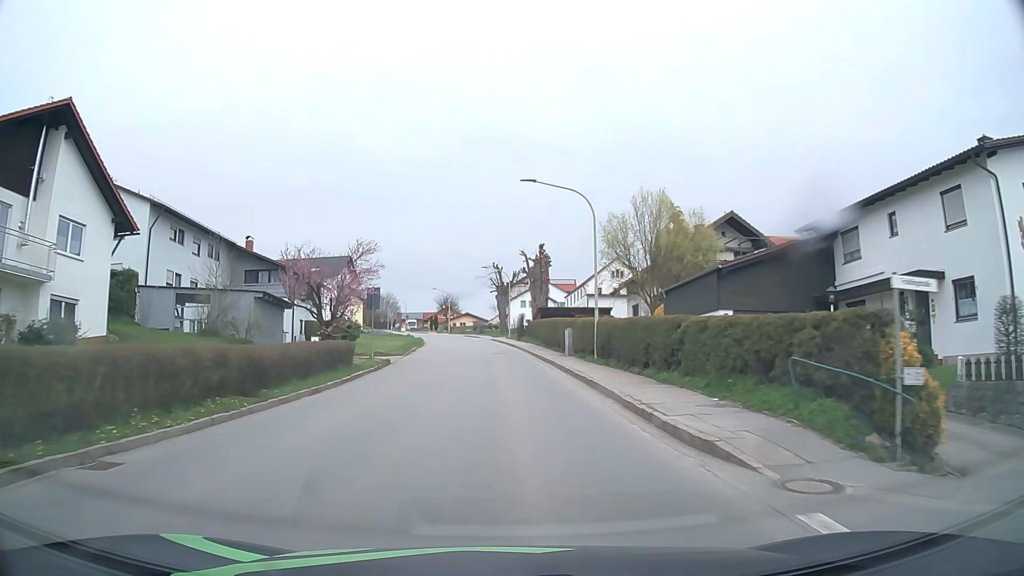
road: tertiary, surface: asphalt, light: Day
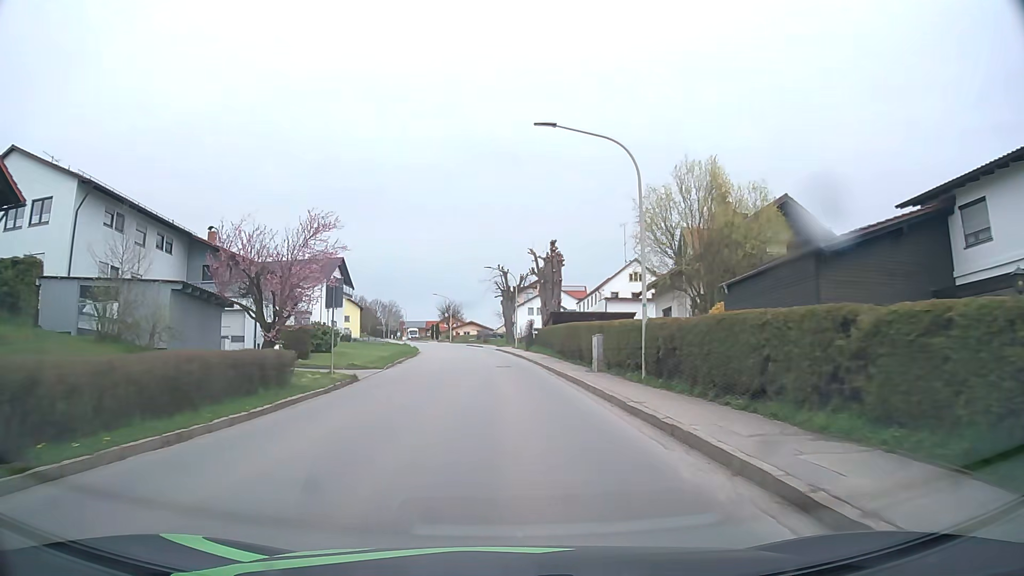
(0.0, +8.2) m; 0°
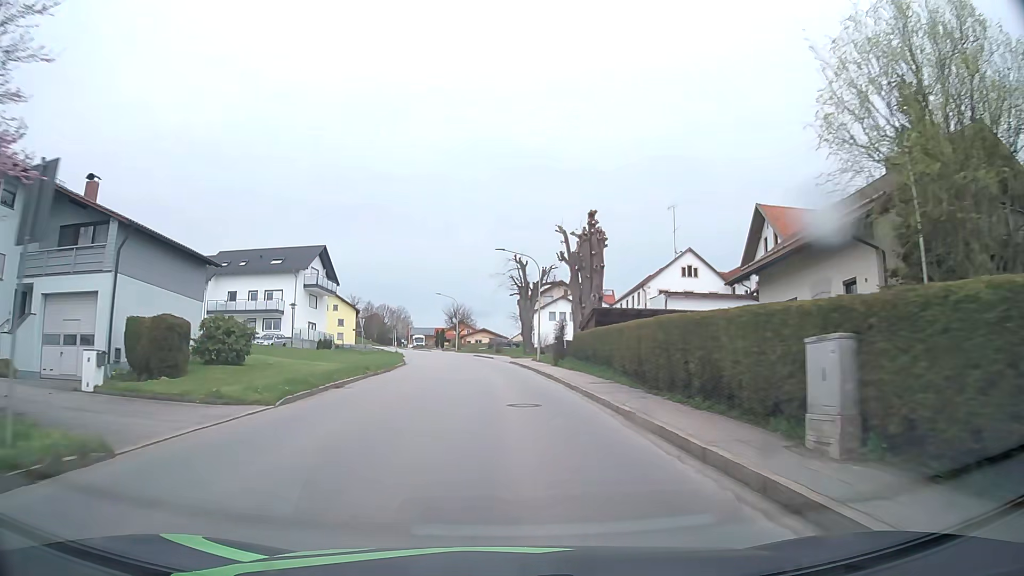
(-0.2, +16.5) m; -1°
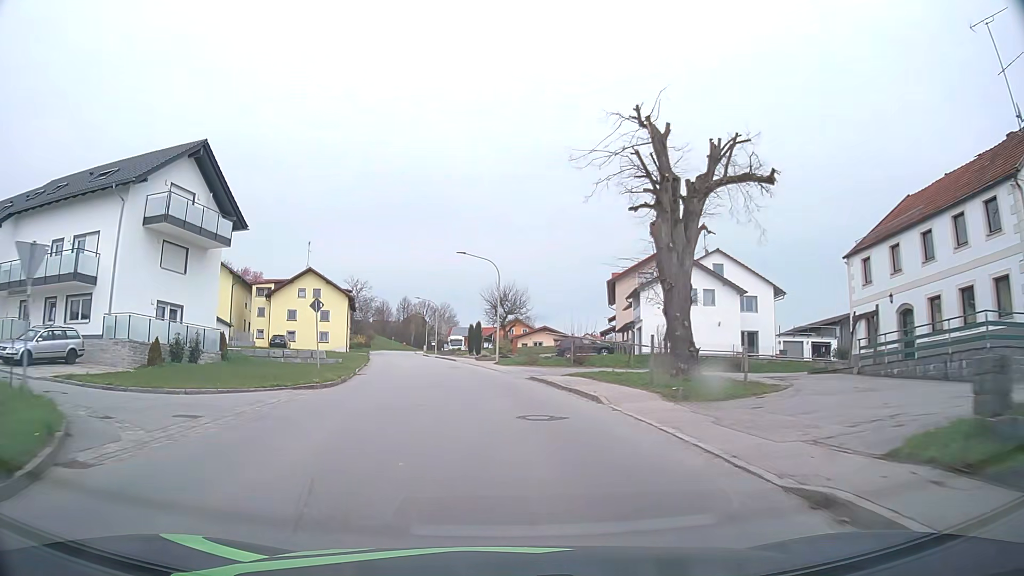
(-1.8, +41.2) m; -5°
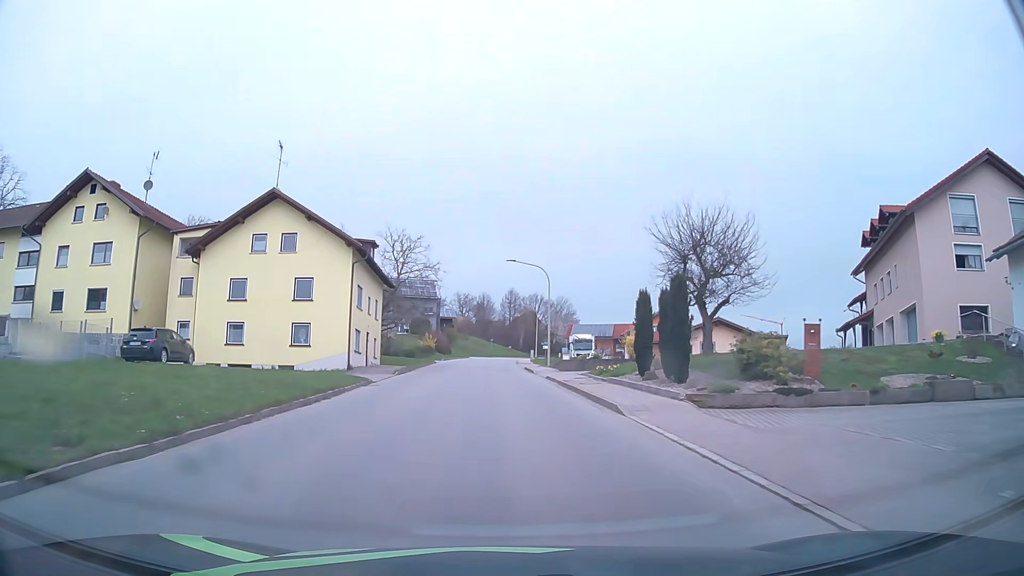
(-3.6, +41.1) m; -10°
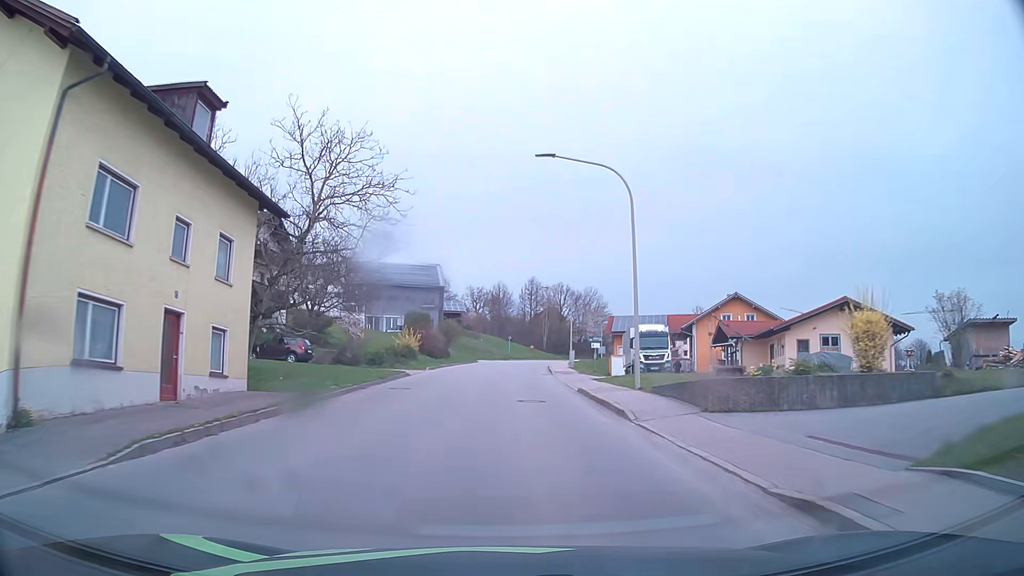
(-0.3, +25.7) m; -2°
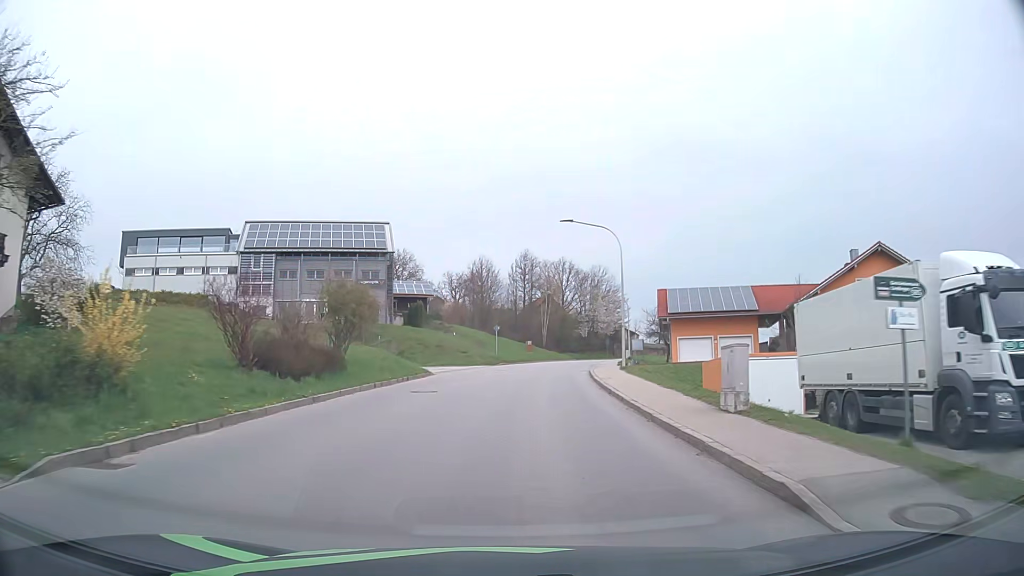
(+0.2, +33.5) m; +1°
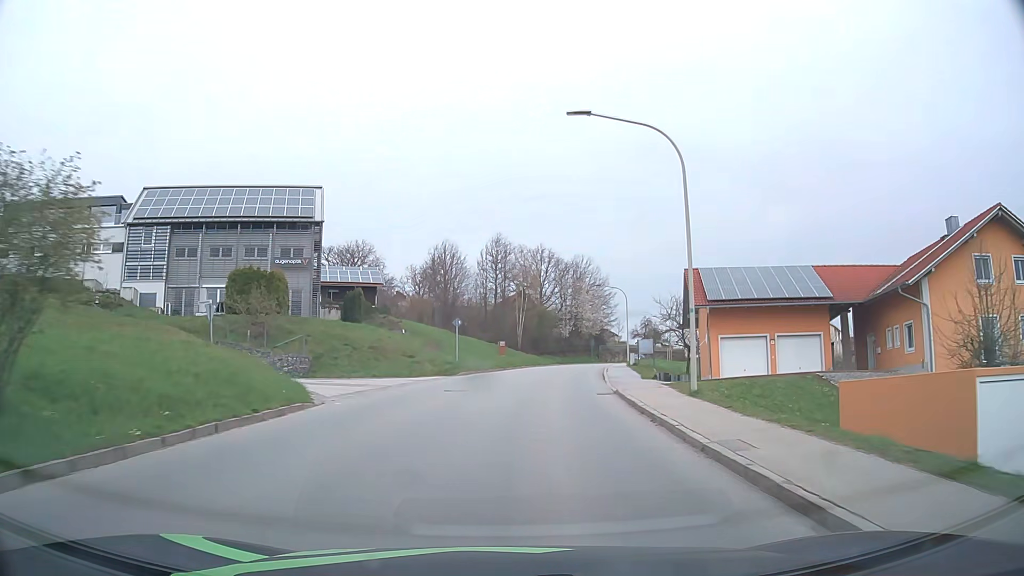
(+0.2, +15.9) m; +2°
(0, +10) (+1, +20) (+2, +30) (+3, +40) (+5, +50) (+7, +59) (+9, +69) (+12, +79) (+15, +88) (+18, +98) m
